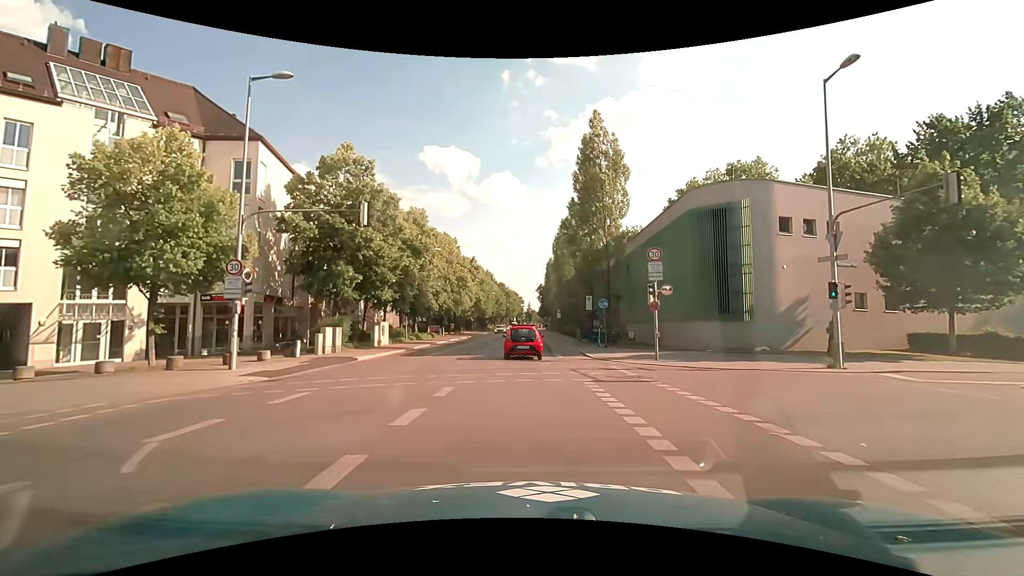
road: secondary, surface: asphalt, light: Day
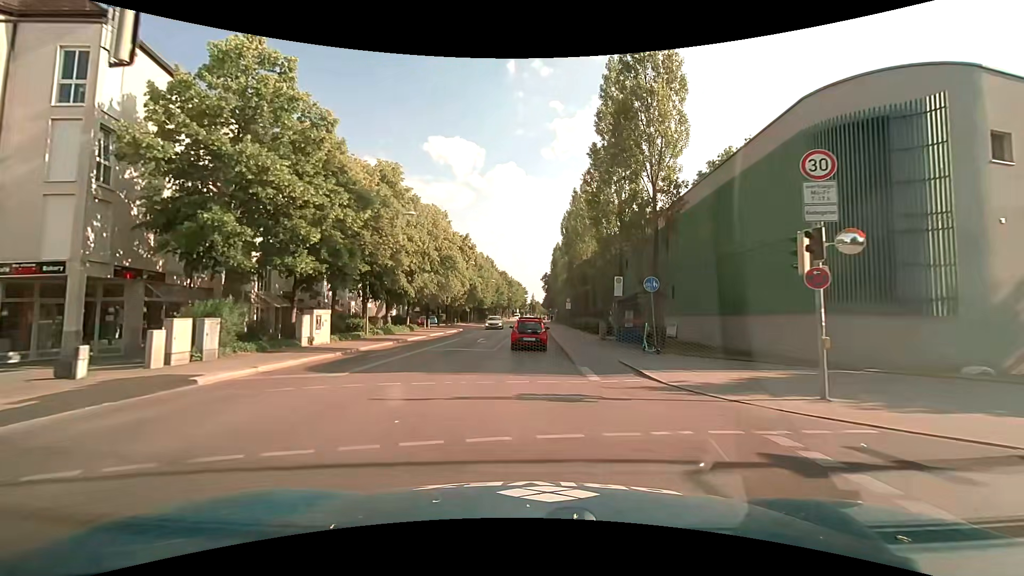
(-0.1, +11.6) m; 0°
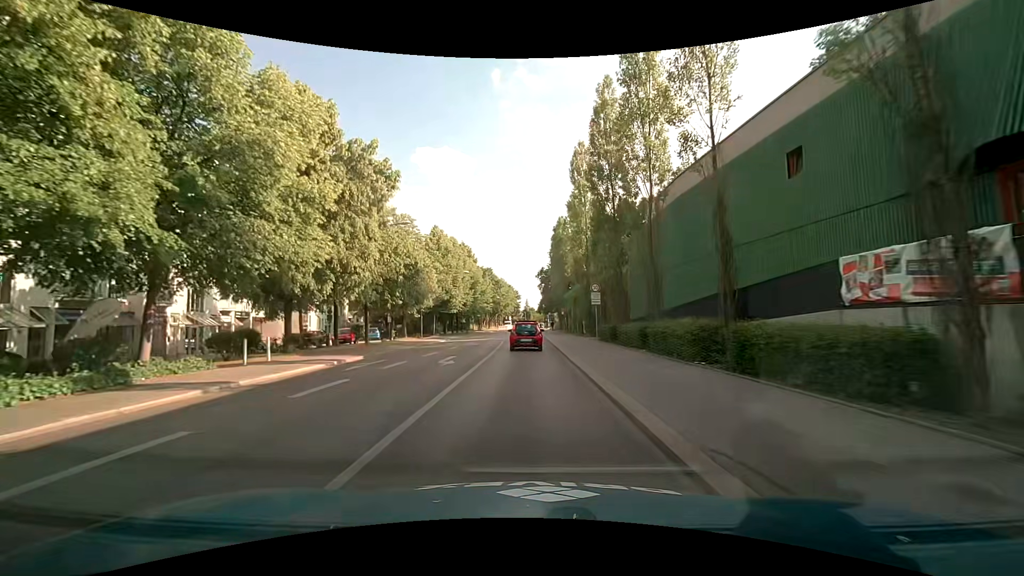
(+0.2, +31.3) m; 0°
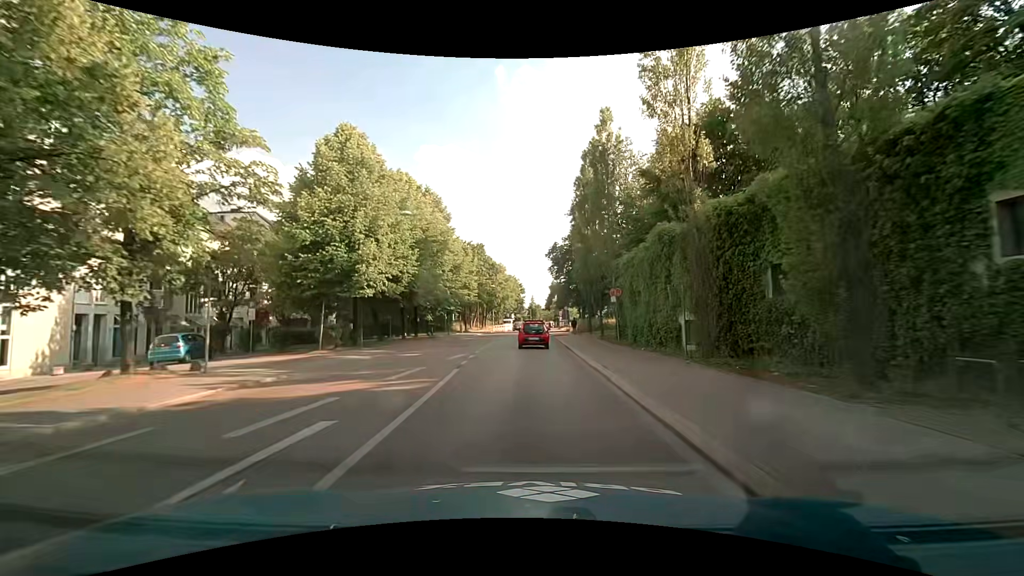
(-0.1, +33.7) m; 0°
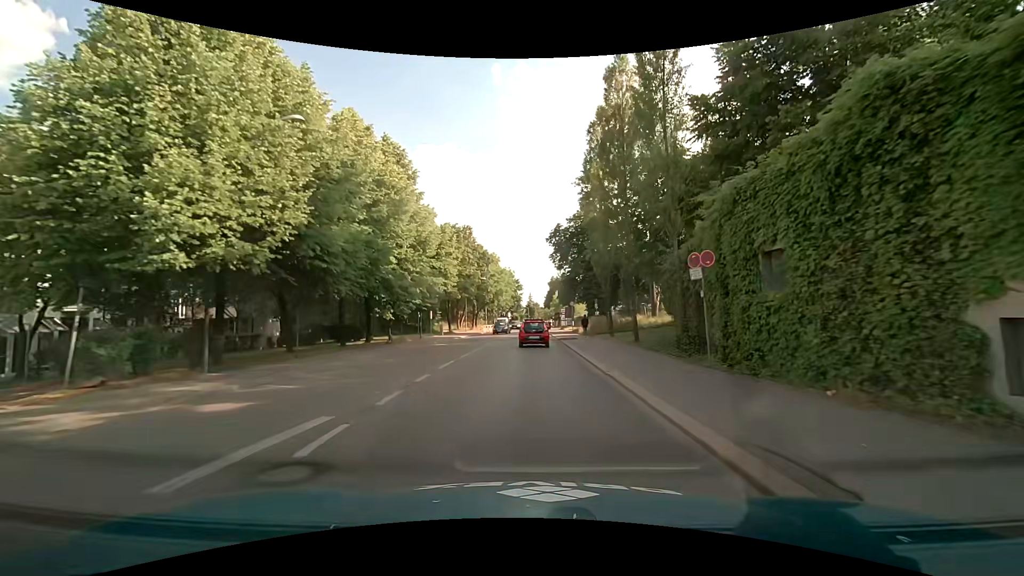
(0.0, +14.1) m; 0°
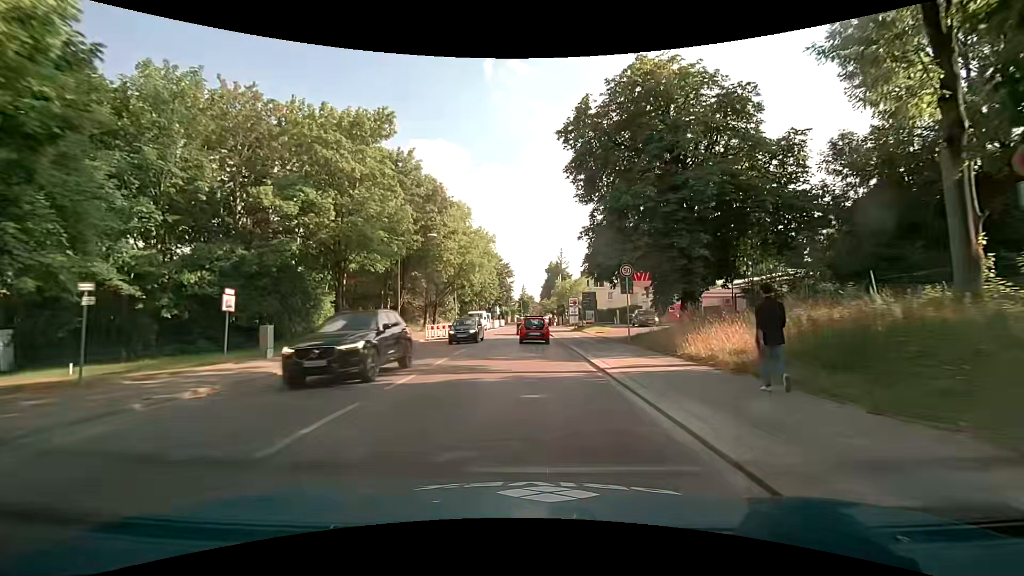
(+0.3, +36.2) m; +1°
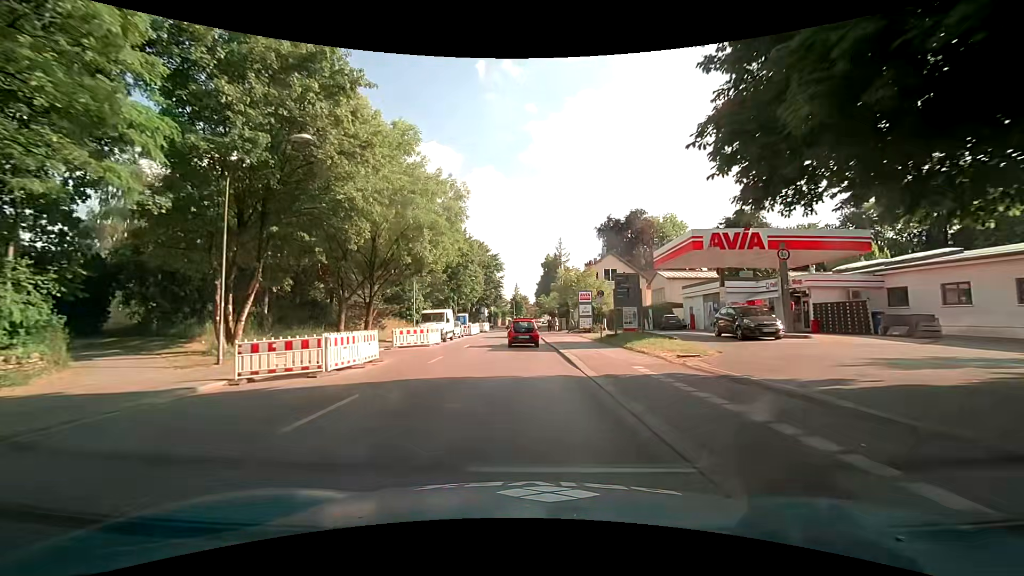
(0.0, +22.0) m; 0°
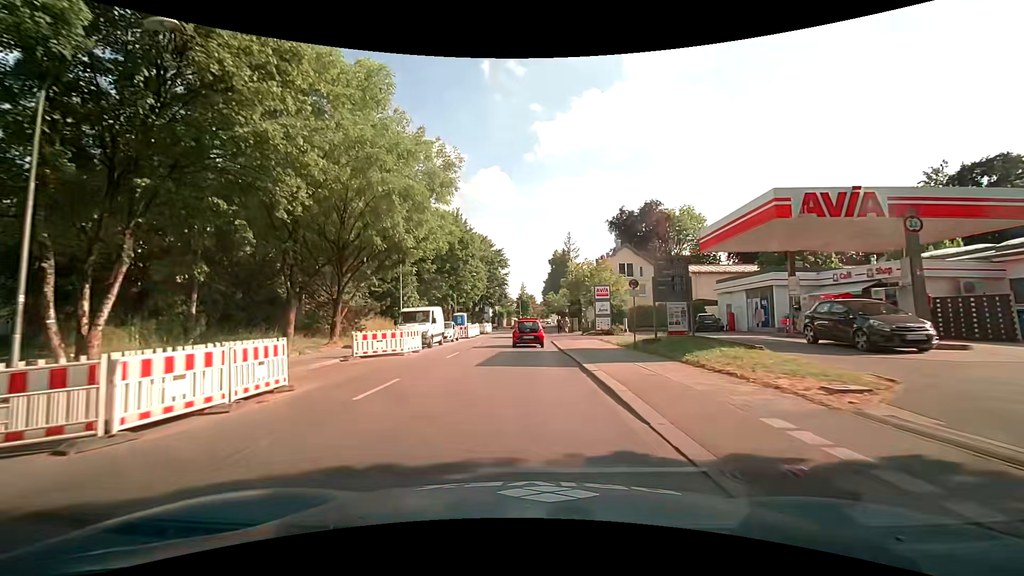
(-0.1, +7.3) m; -1°
(0, +10) (0, +20) (0, +30) (0, +40) (0, +50) (0, +60) (0, +70) (0, +80) (+1, +90) (+1, +100) m
